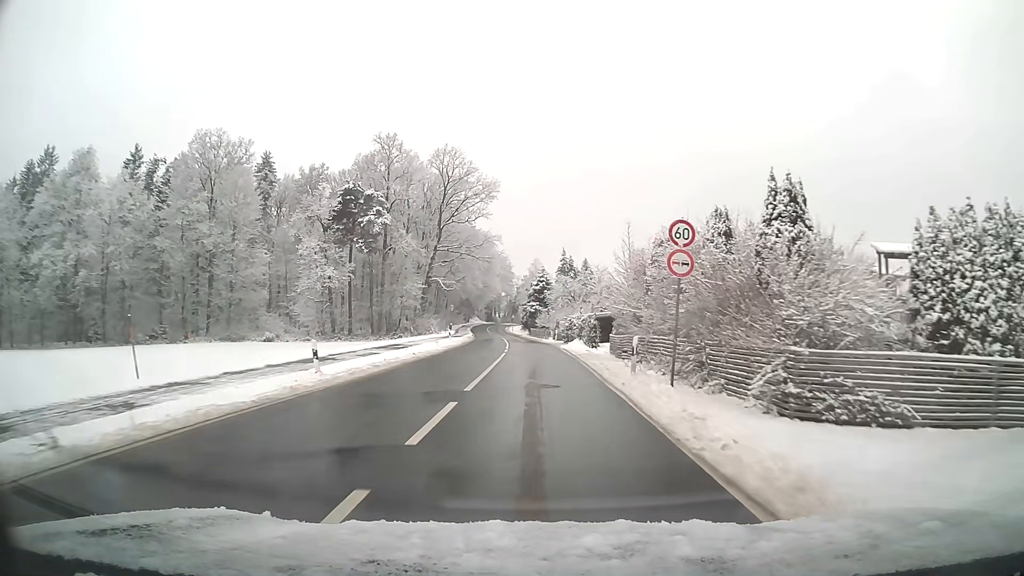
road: tertiary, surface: asphalt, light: Day
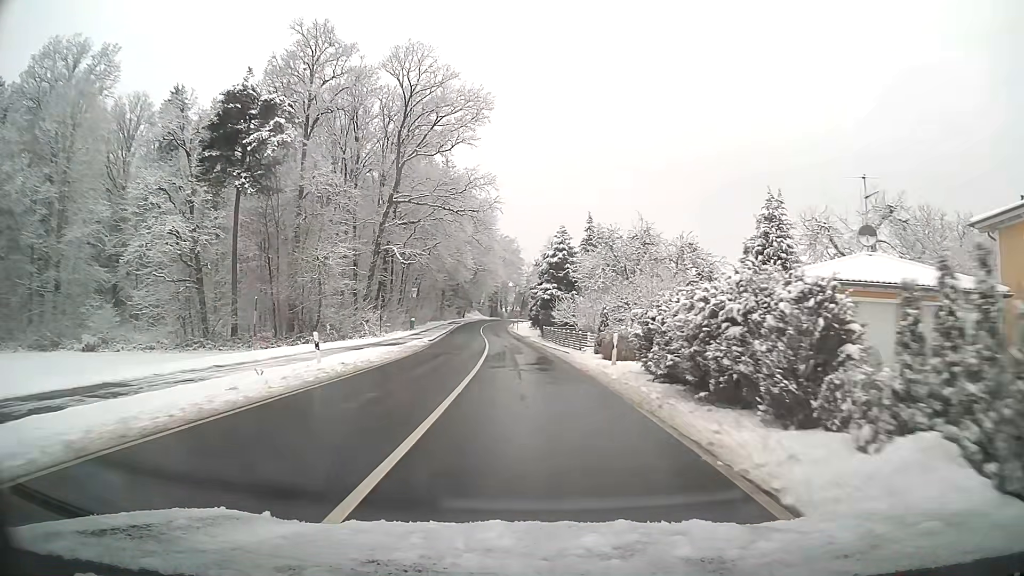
(-0.3, +35.4) m; -2°
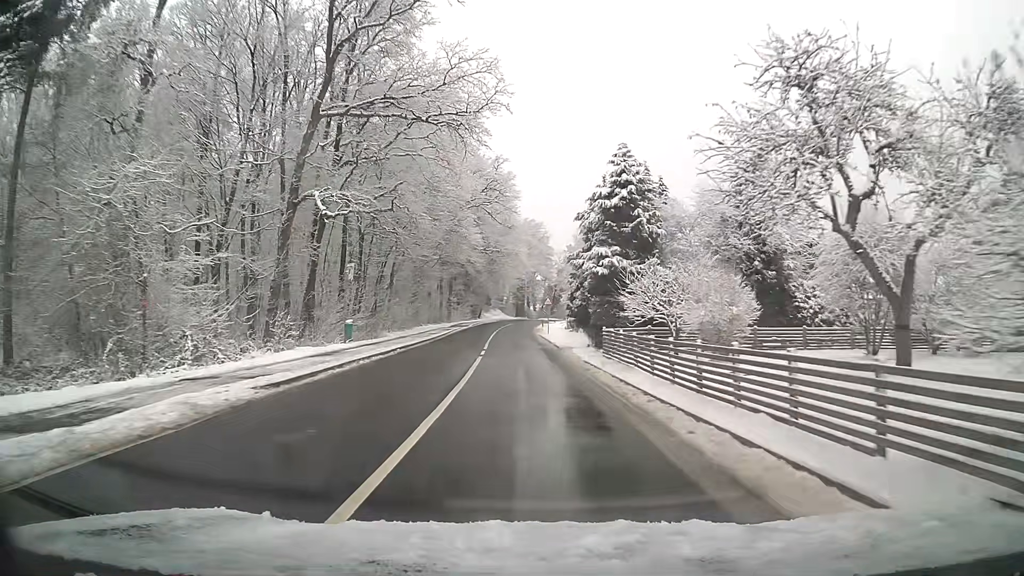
(-0.6, +26.4) m; -3°
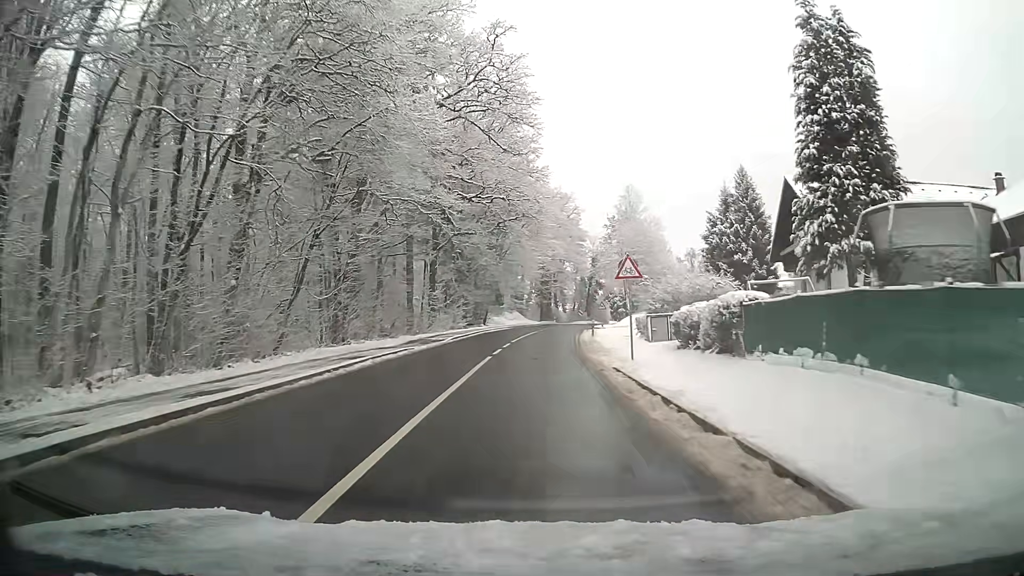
(-0.8, +34.7) m; -2°
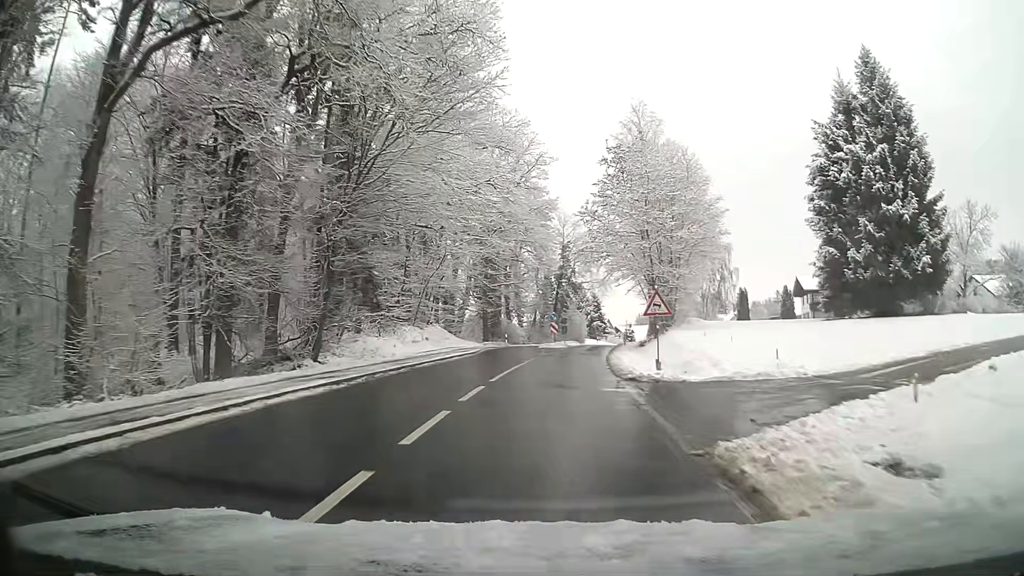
(+1.3, +41.2) m; +5°
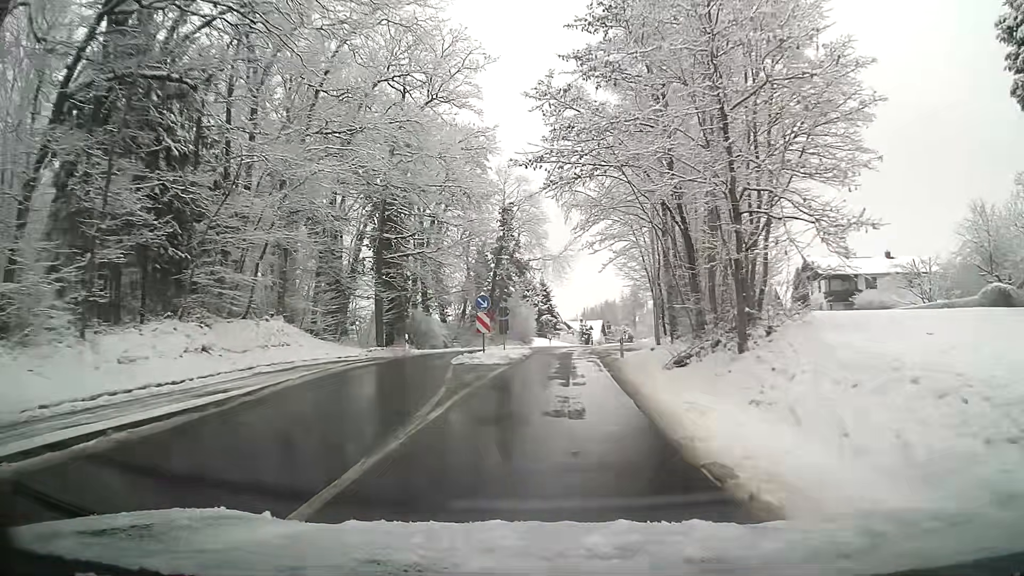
(+0.9, +23.9) m; +4°
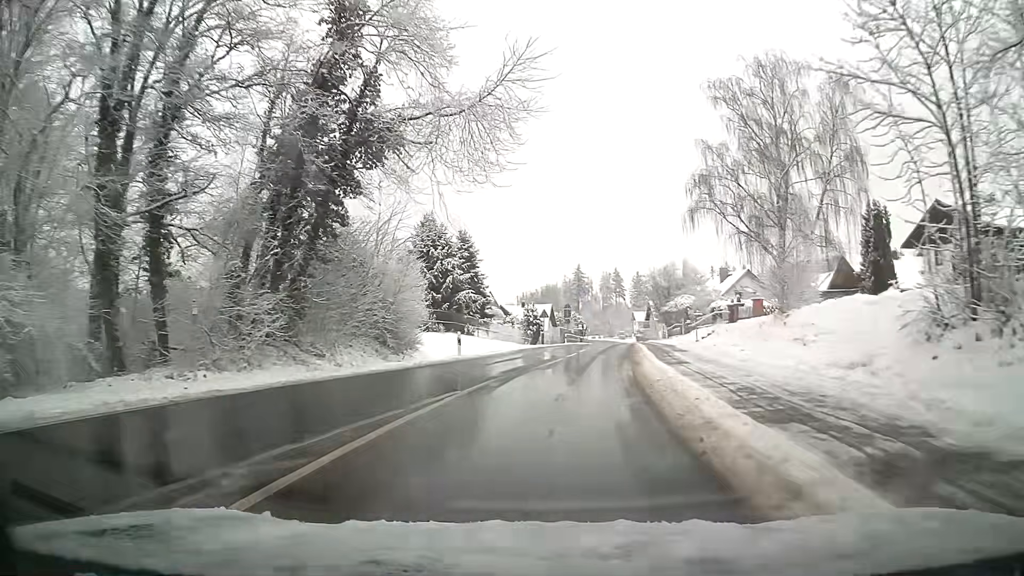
(+1.9, +39.7) m; +7°
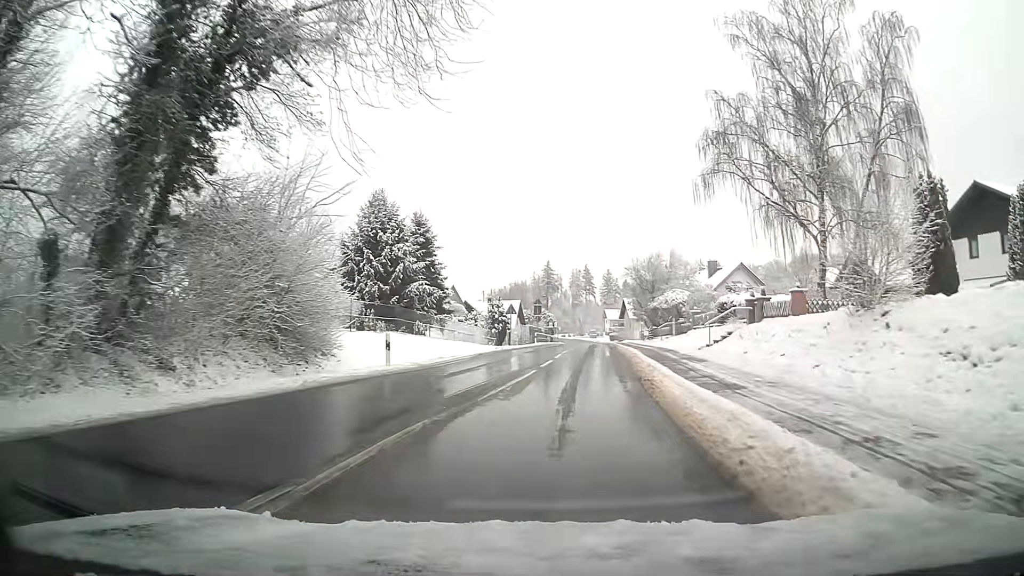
(+0.2, +8.0) m; +2°
